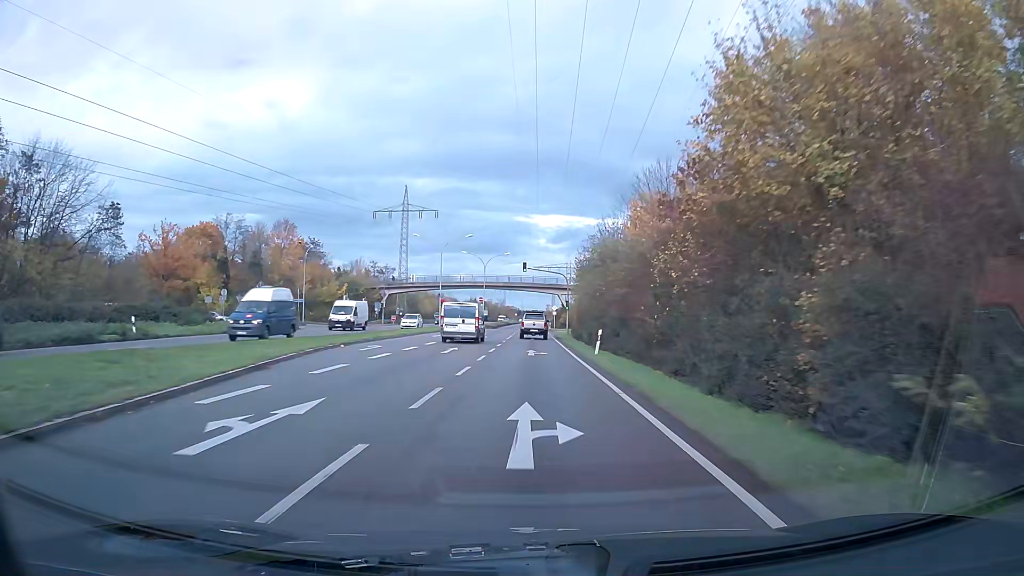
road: primary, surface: asphalt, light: Day
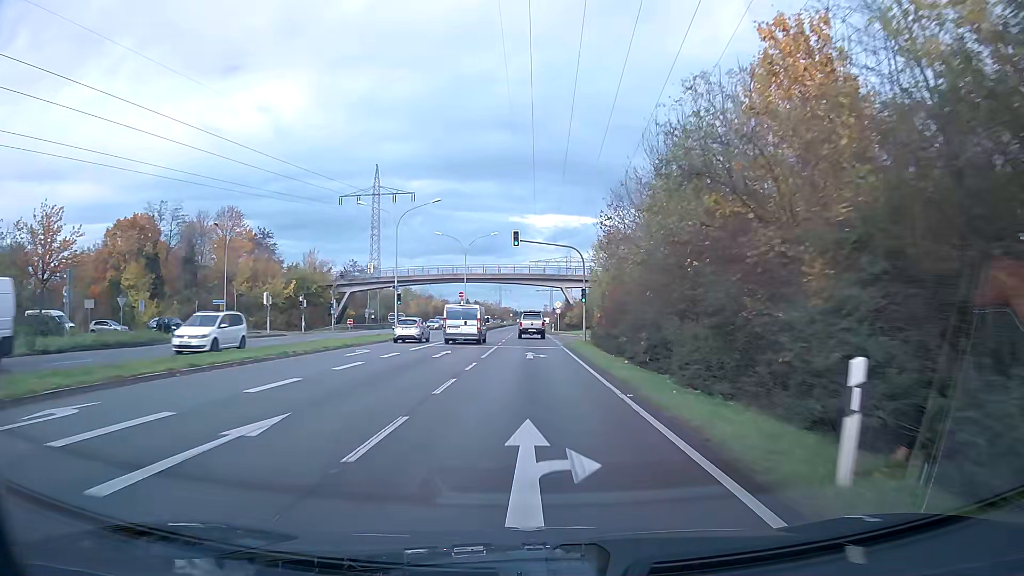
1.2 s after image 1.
(+0.1, +21.4) m; 0°
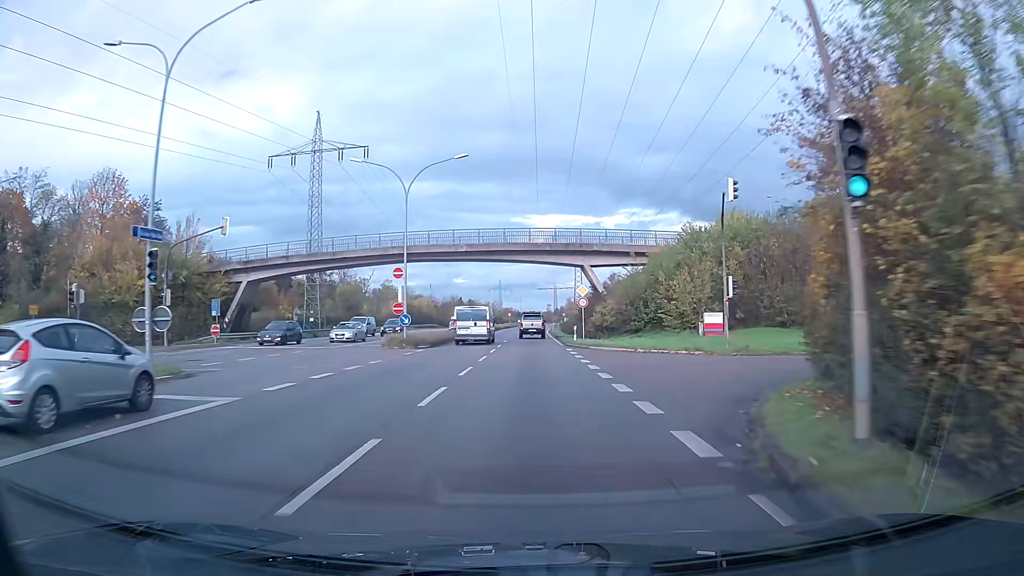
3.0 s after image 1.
(0.0, +32.5) m; 0°
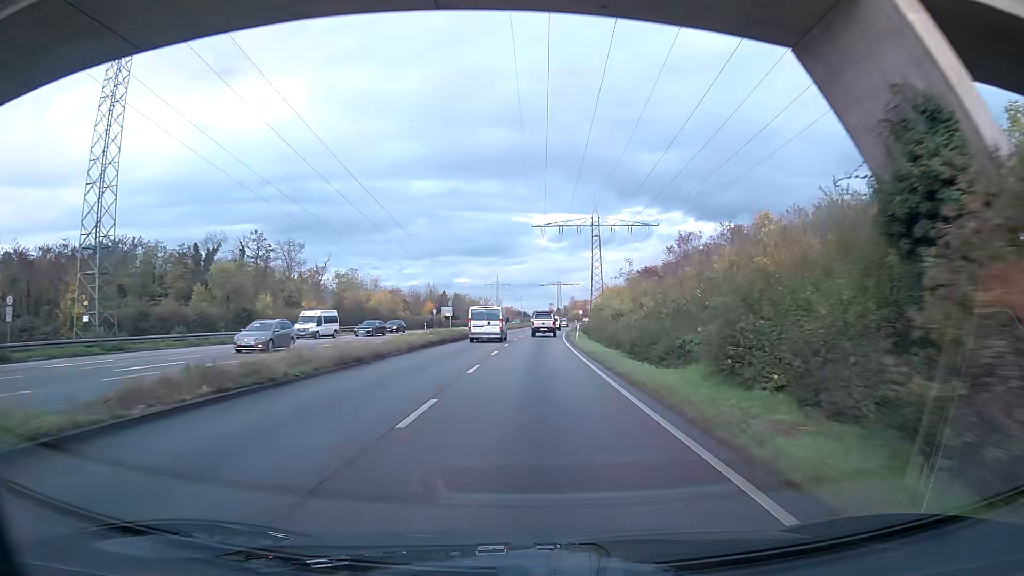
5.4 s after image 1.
(0.0, +43.6) m; 0°
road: trunk
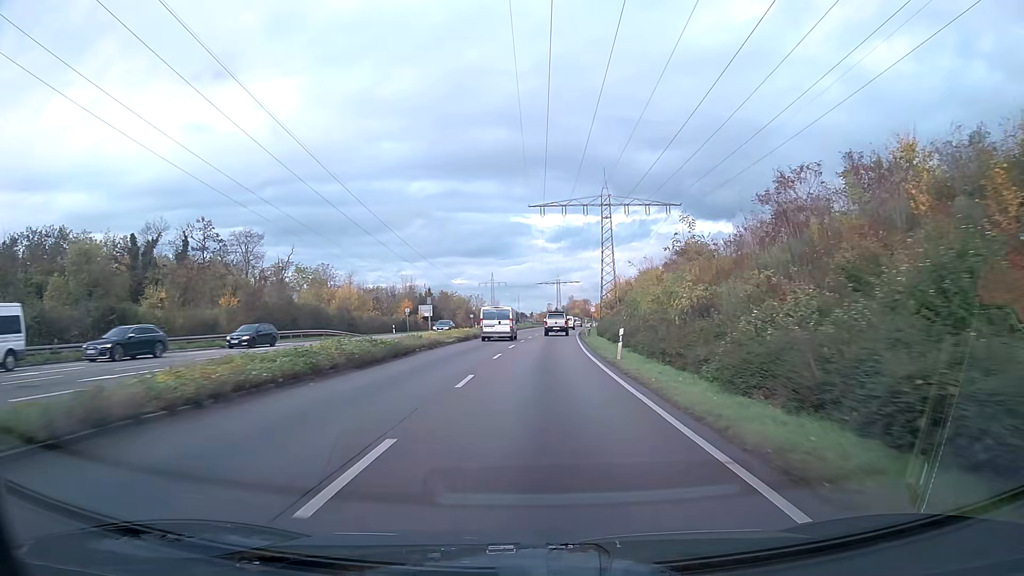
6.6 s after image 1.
(-0.1, +21.8) m; 0°
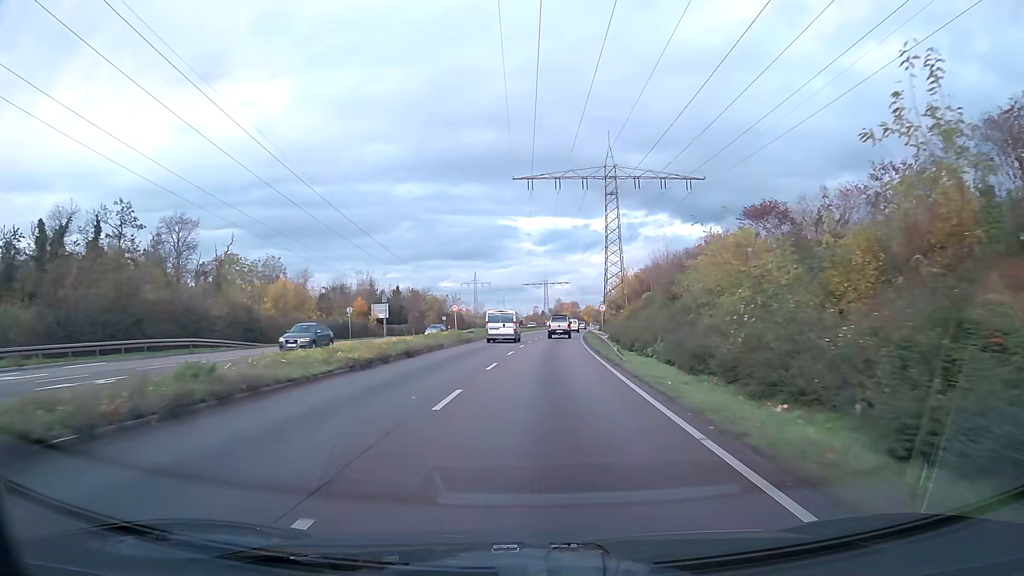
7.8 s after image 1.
(+0.2, +21.8) m; +1°
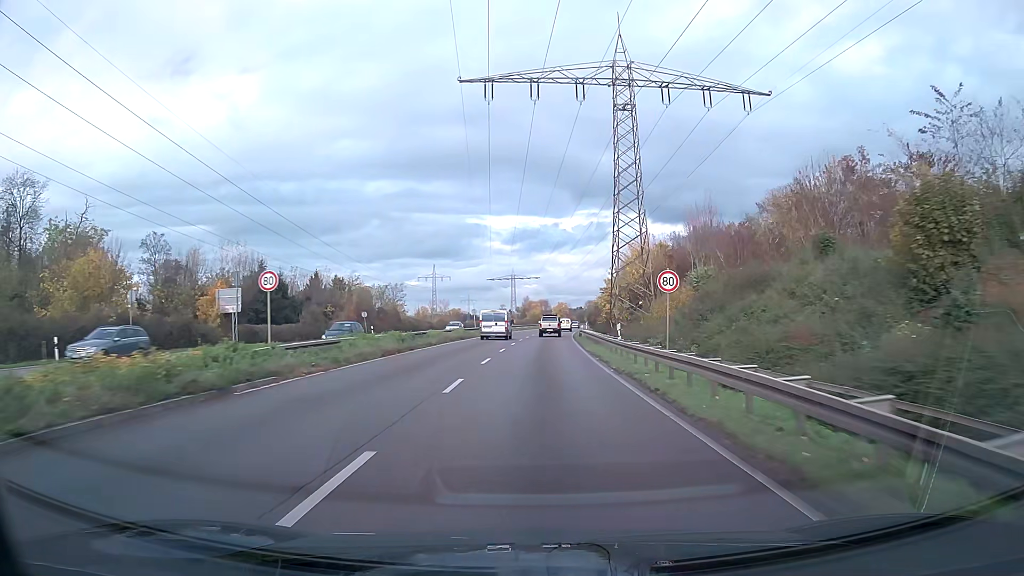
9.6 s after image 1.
(+0.8, +33.0) m; +3°
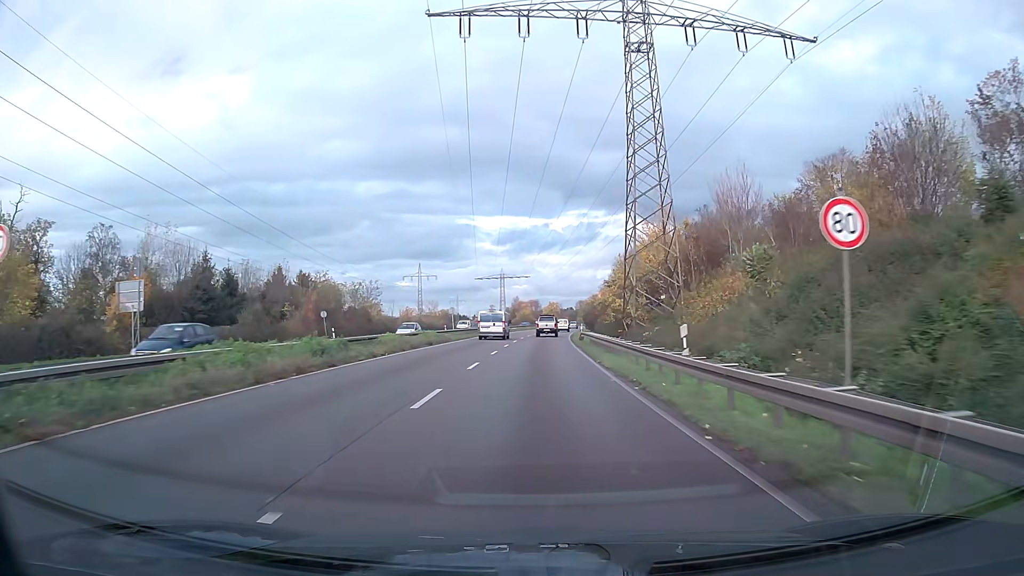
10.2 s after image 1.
(+0.1, +11.3) m; +1°
